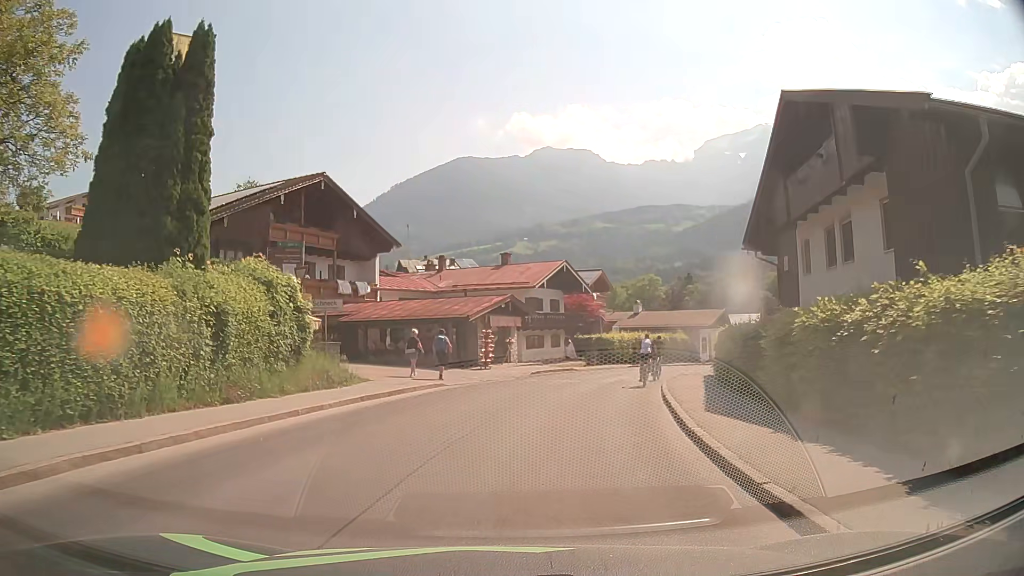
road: tertiary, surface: asphalt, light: Day
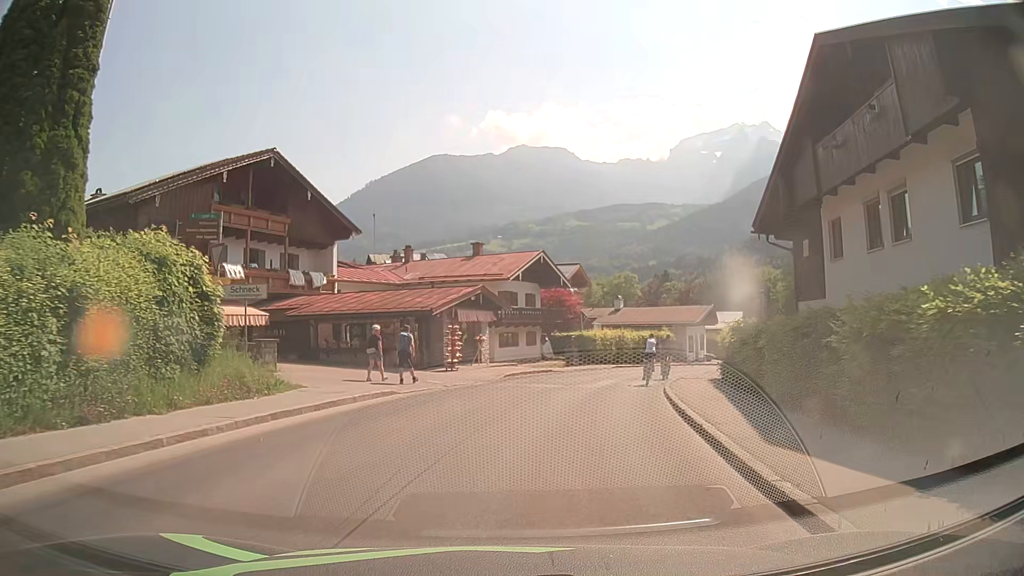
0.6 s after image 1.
(+0.1, +4.2) m; +2°
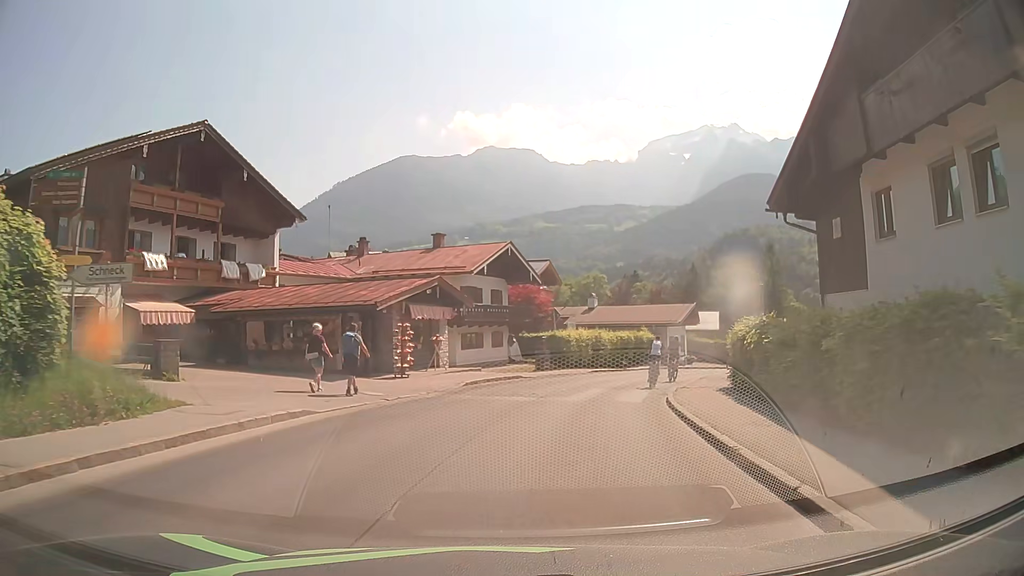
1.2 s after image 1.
(+0.1, +4.3) m; +3°
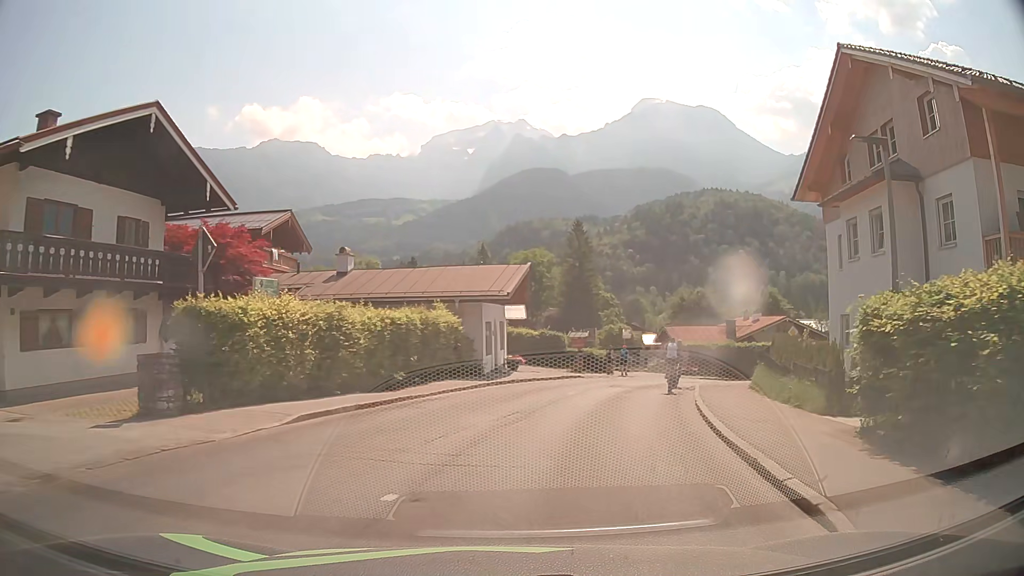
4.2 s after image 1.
(+3.4, +23.3) m; +19°
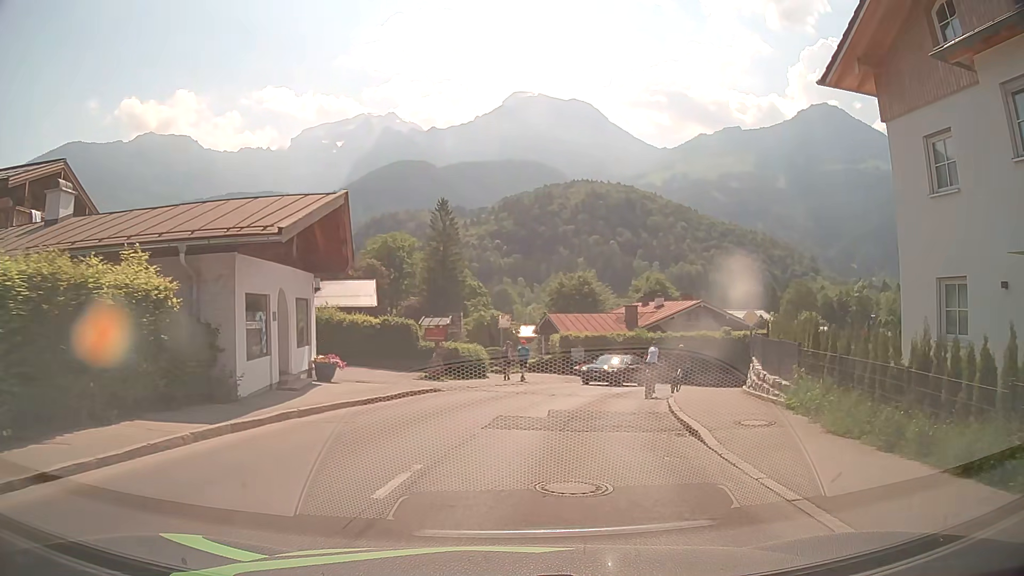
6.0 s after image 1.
(+1.3, +13.2) m; +11°
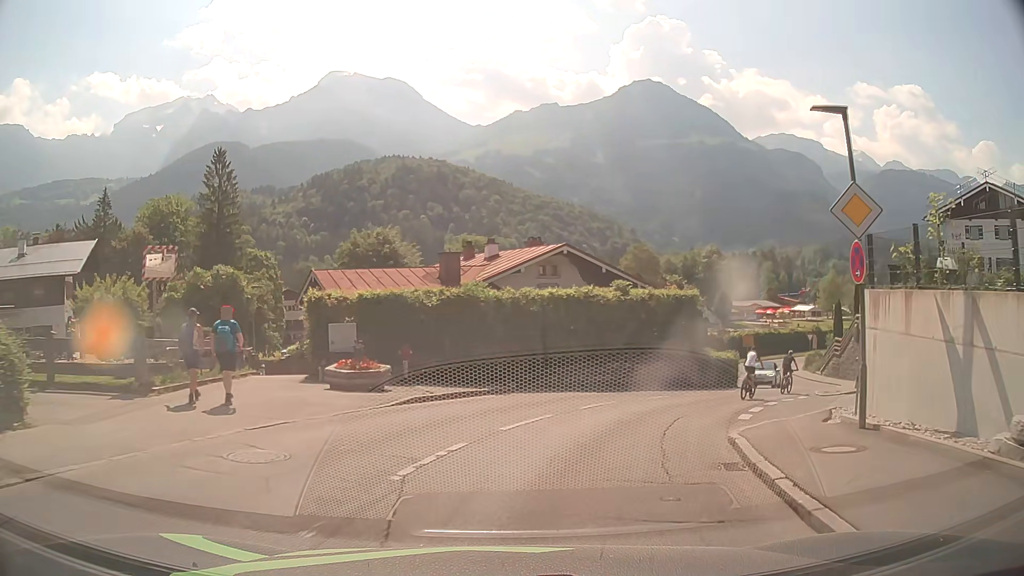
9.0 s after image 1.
(+3.1, +20.9) m; +16°
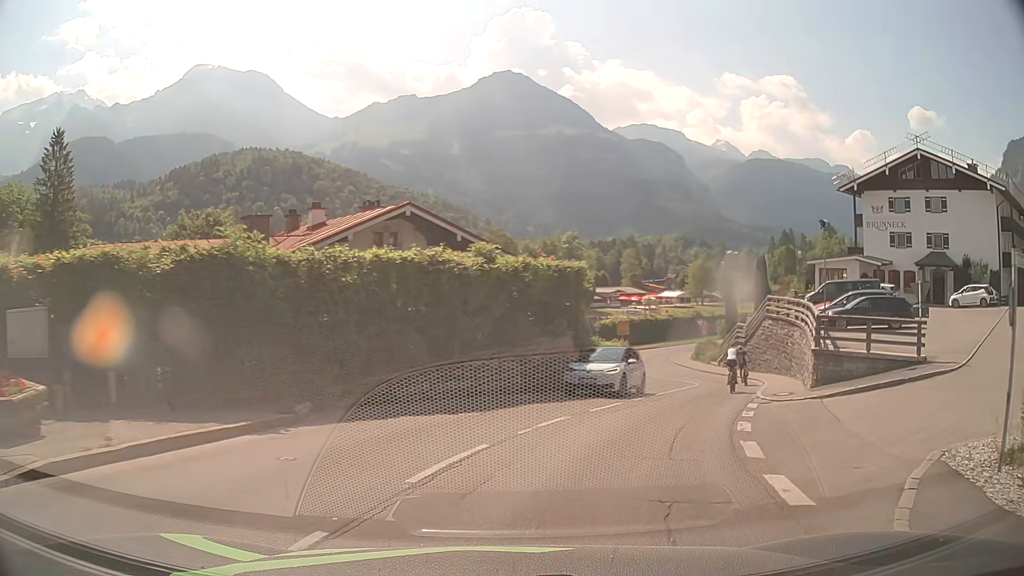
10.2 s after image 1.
(+0.8, +8.5) m; +12°
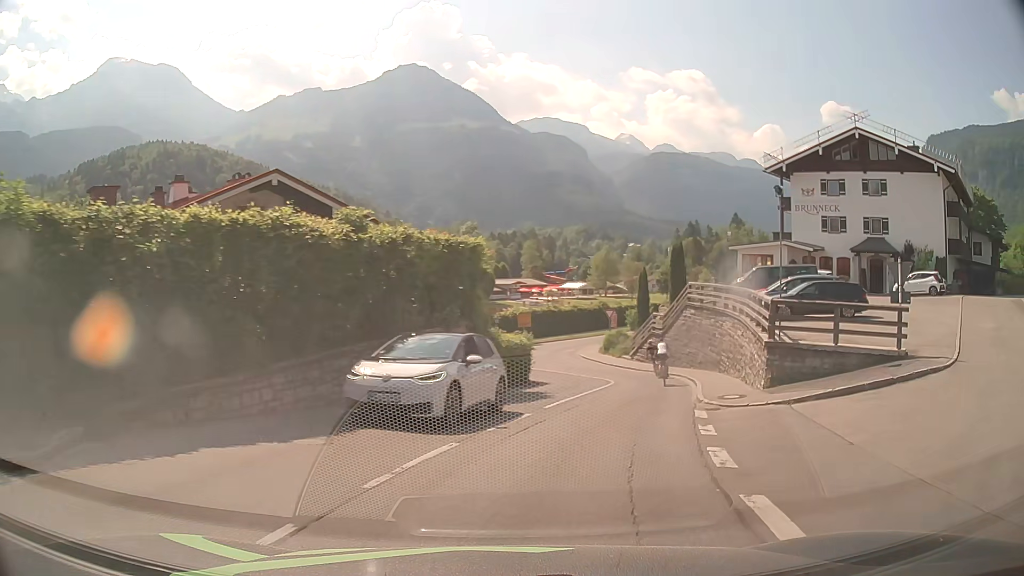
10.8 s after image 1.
(+0.3, +4.3) m; +9°
